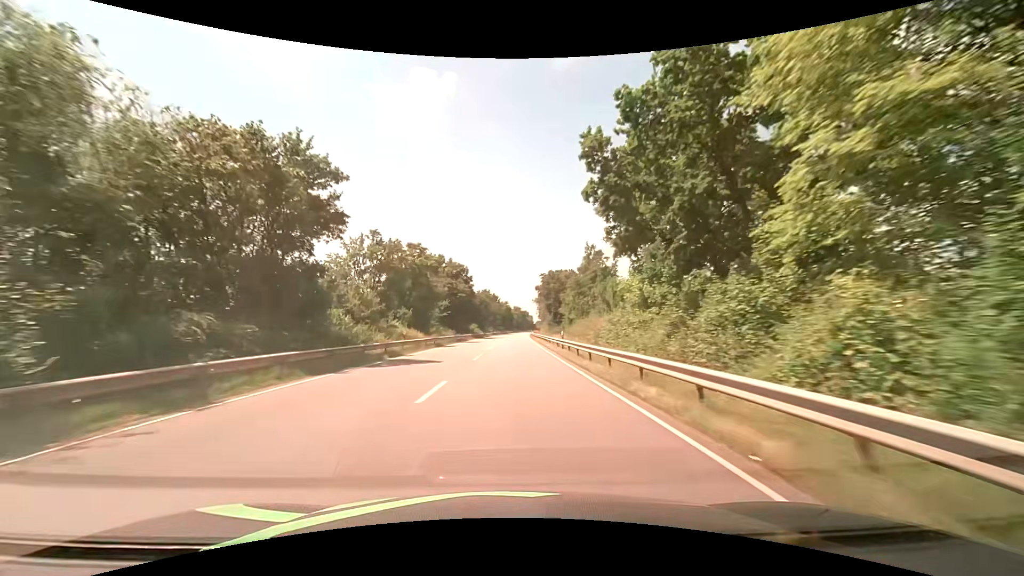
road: primary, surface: asphalt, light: Day
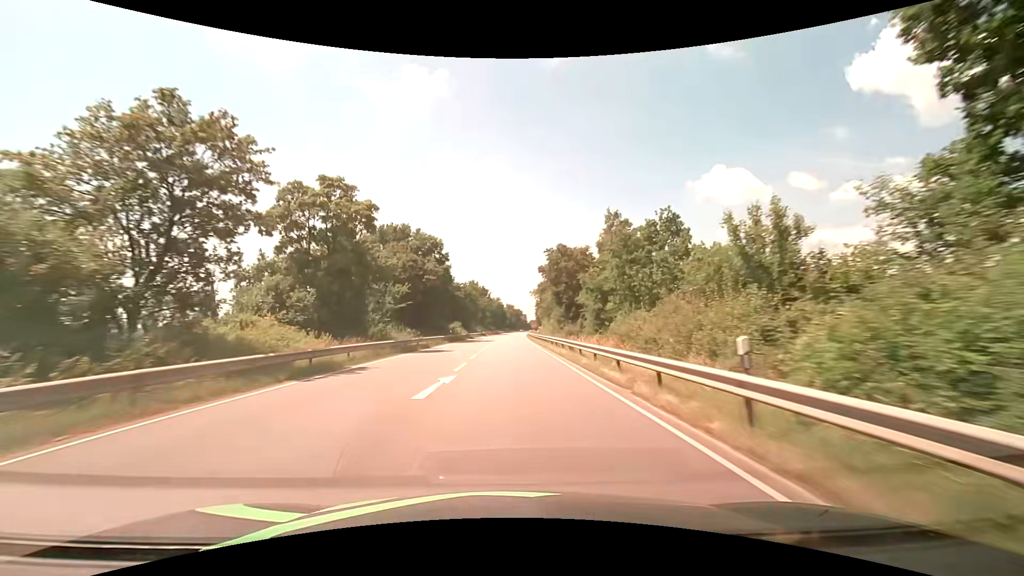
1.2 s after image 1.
(+0.2, +26.0) m; +1°
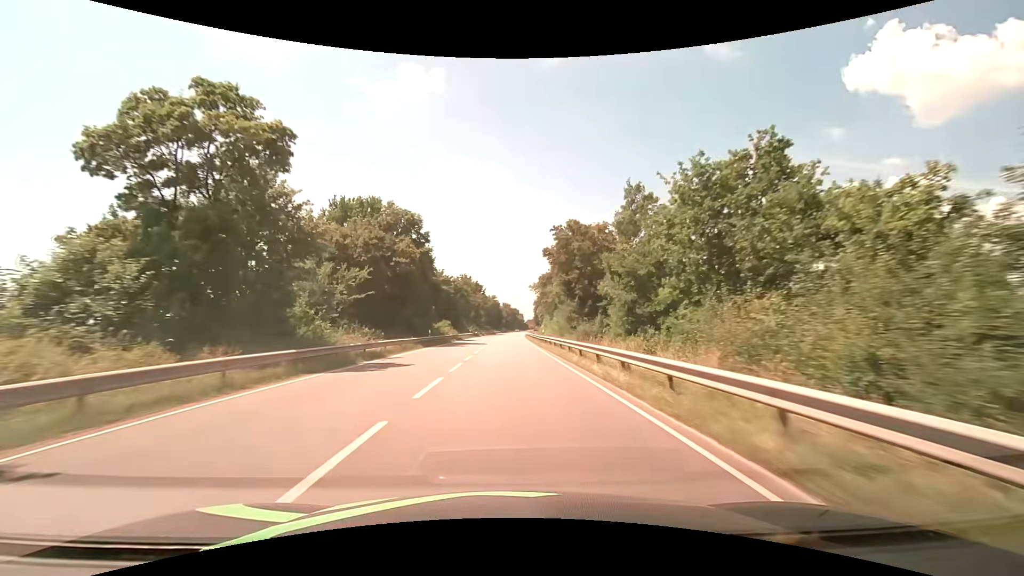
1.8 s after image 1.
(0.0, +13.1) m; 0°
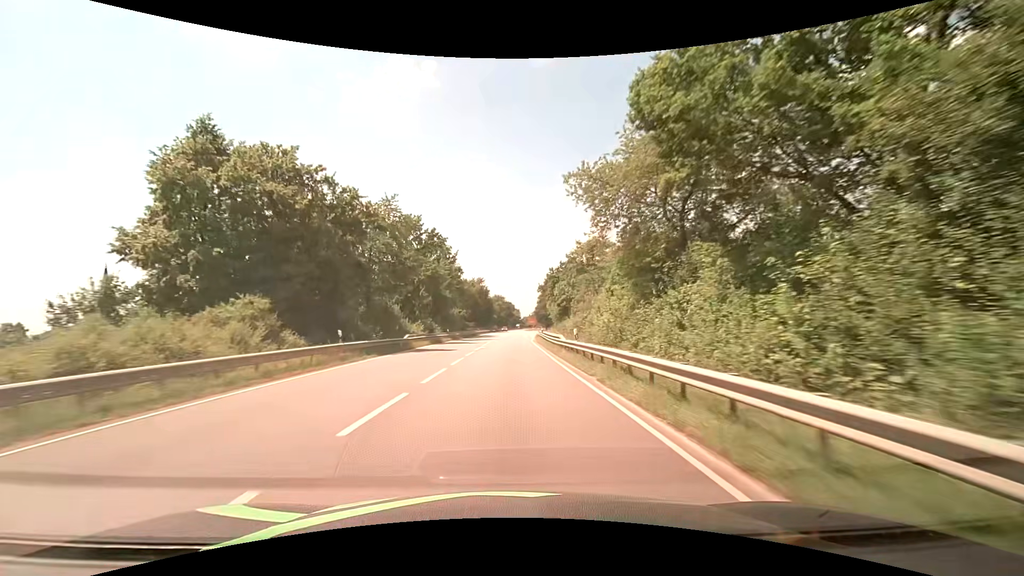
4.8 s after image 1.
(+0.6, +63.2) m; 0°
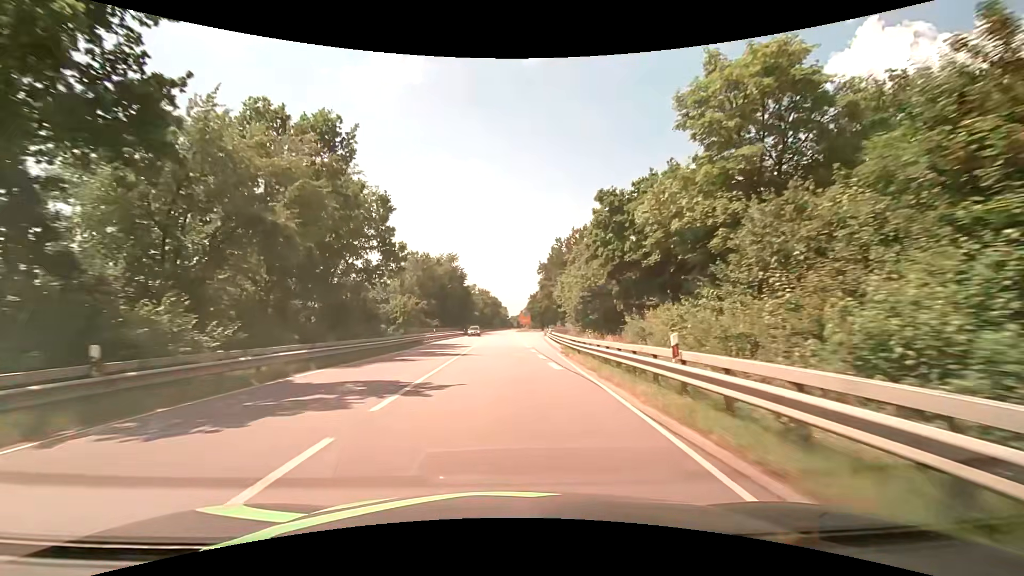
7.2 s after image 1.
(+0.5, +46.2) m; +2°
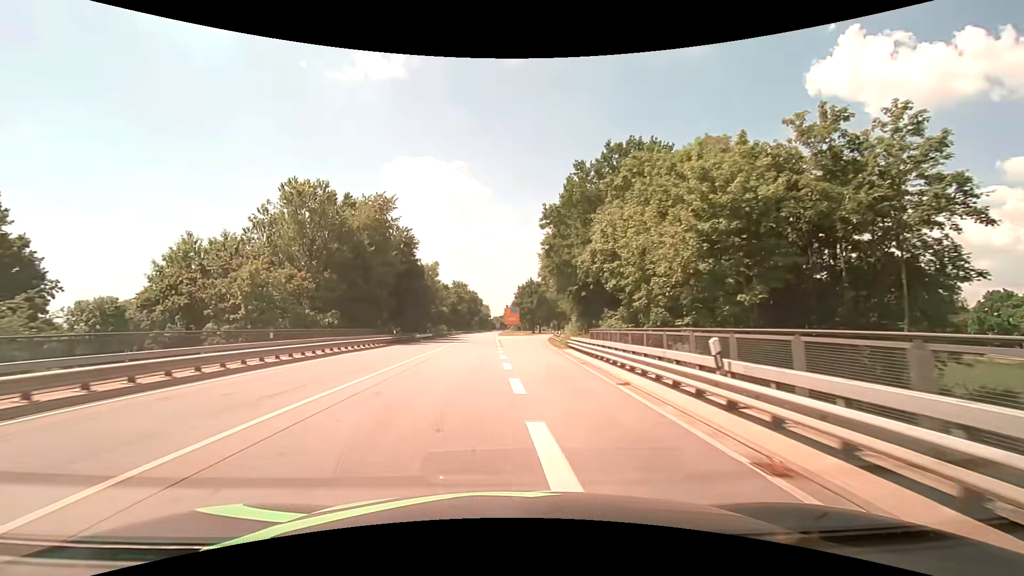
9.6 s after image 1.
(+0.8, +42.1) m; +2°
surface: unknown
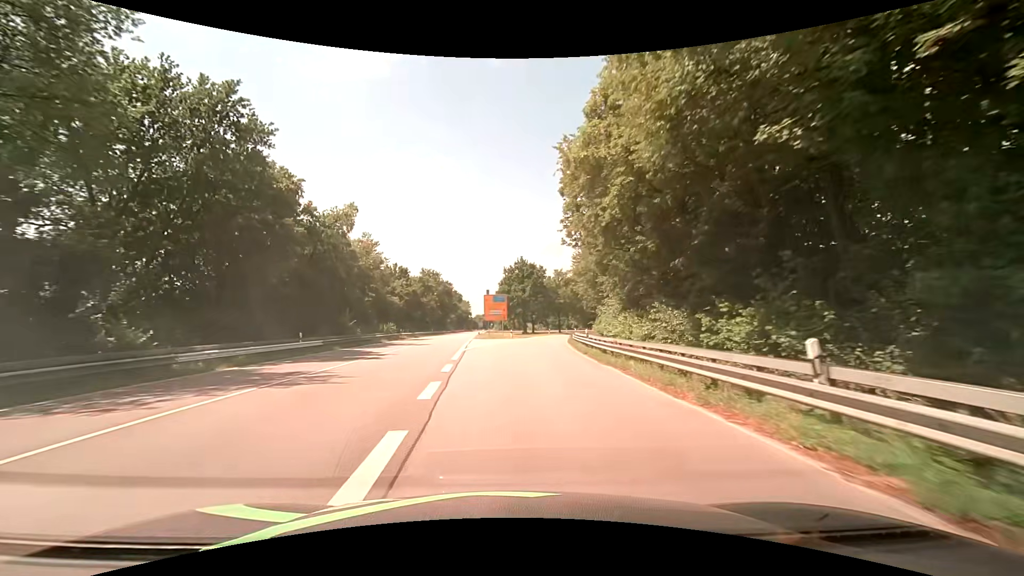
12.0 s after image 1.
(+0.4, +37.2) m; +2°
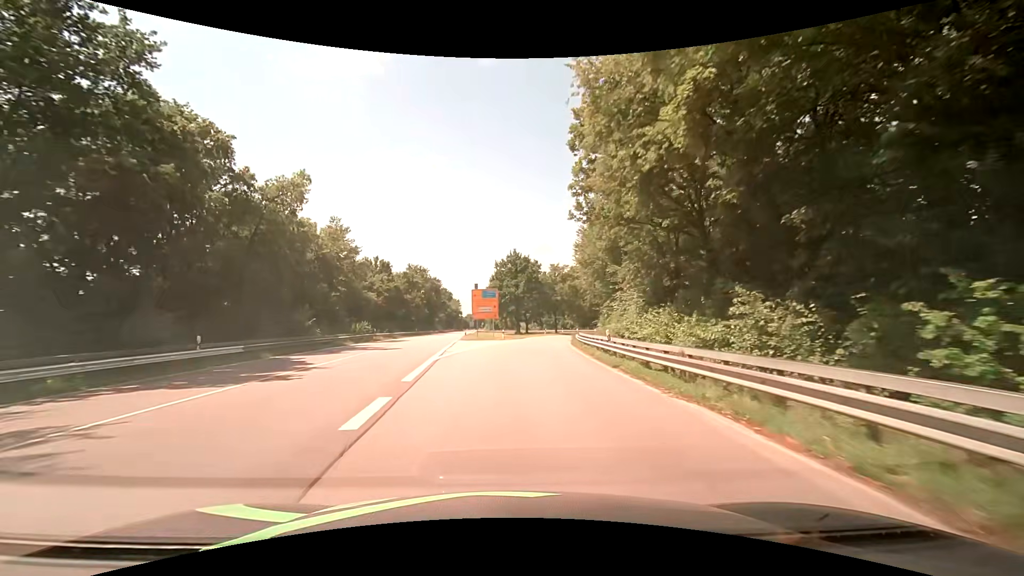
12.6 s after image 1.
(0.0, +8.6) m; +1°
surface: asphalt
(0, +10) (0, +20) (+1, +30) (+2, +40) (+3, +50) (+5, +60) (+7, +69) (+11, +79) (+15, +87) (+22, +95) m
